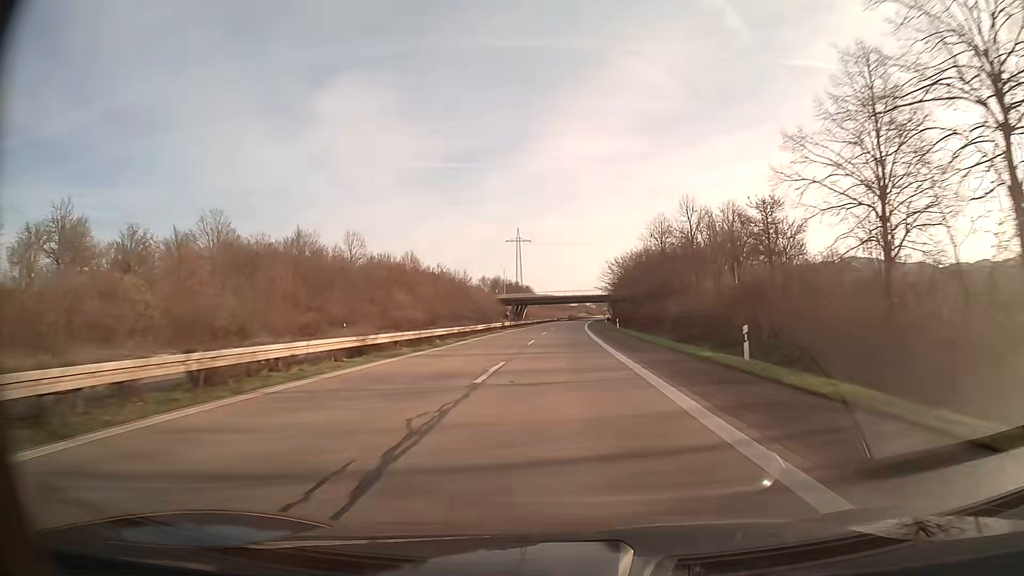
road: trunk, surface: asphalt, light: Day
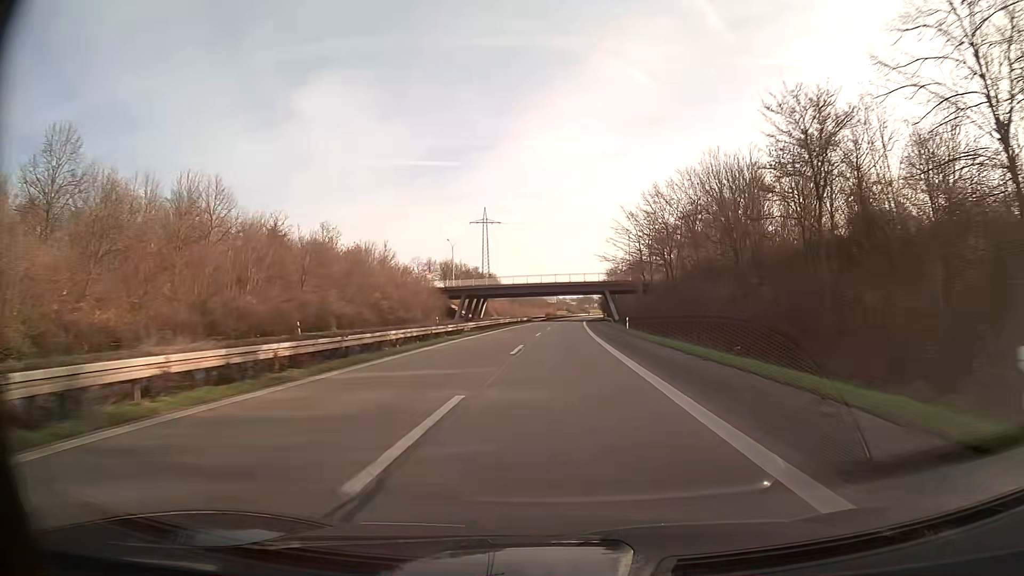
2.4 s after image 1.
(+1.1, +62.6) m; +2°
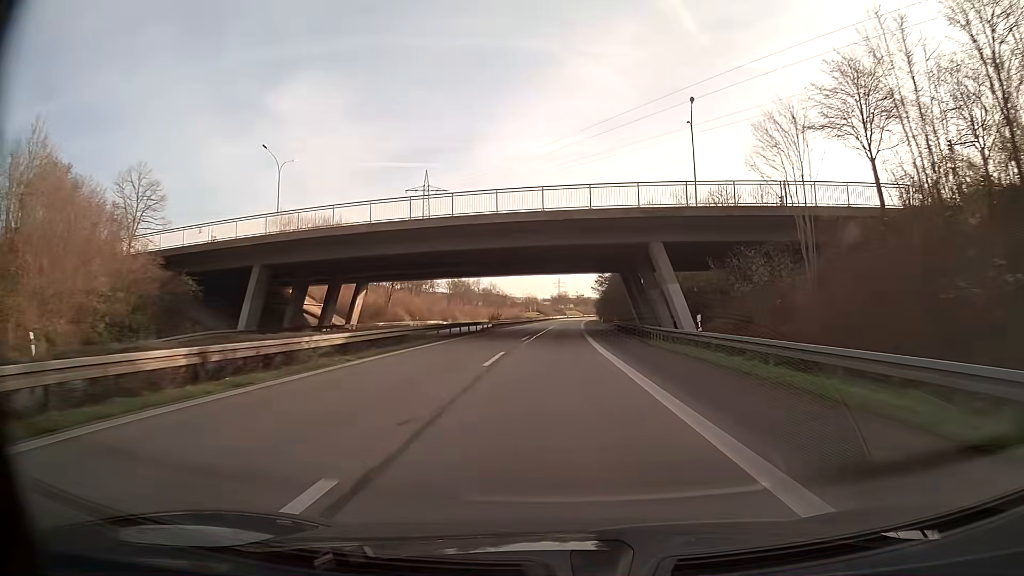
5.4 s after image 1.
(+1.7, +78.2) m; +2°
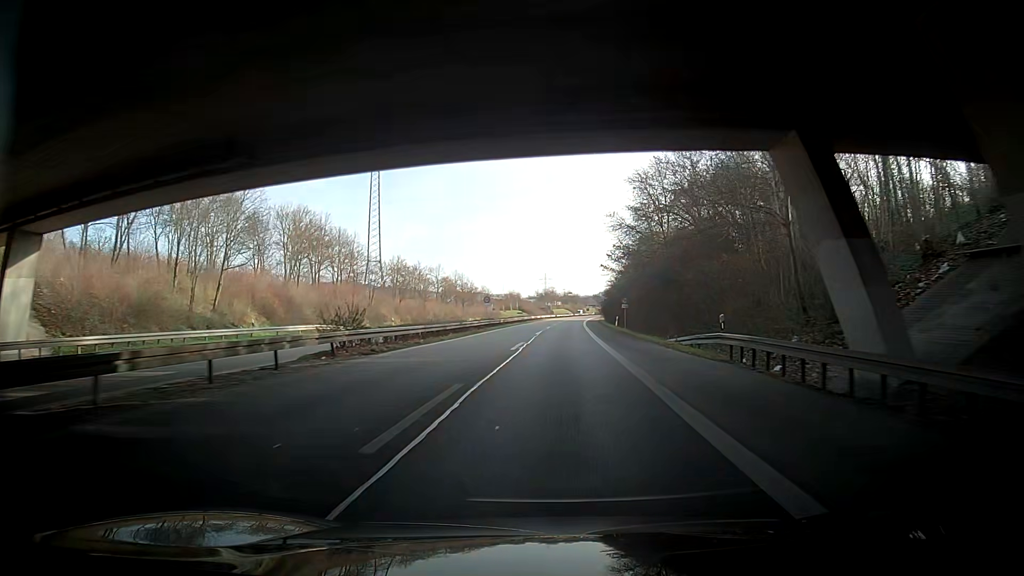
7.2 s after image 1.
(+0.5, +46.9) m; +1°
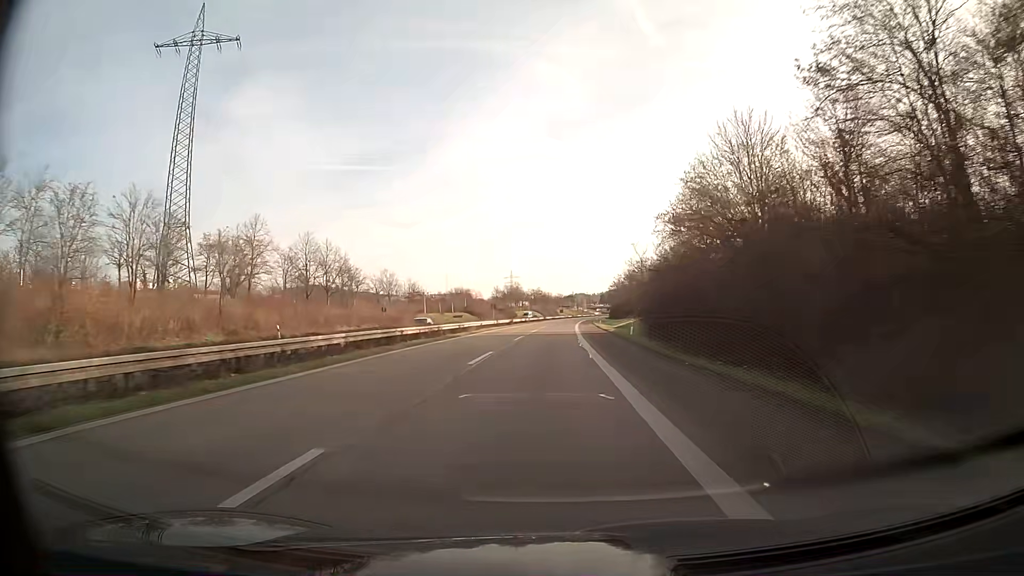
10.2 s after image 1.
(+1.9, +78.2) m; +3°
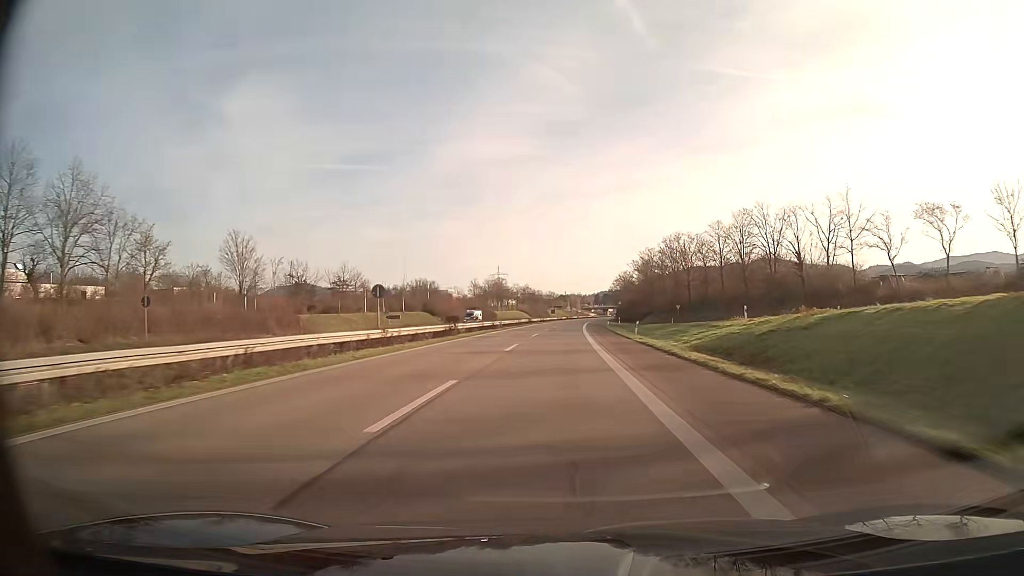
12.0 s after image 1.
(+0.3, +46.9) m; +1°
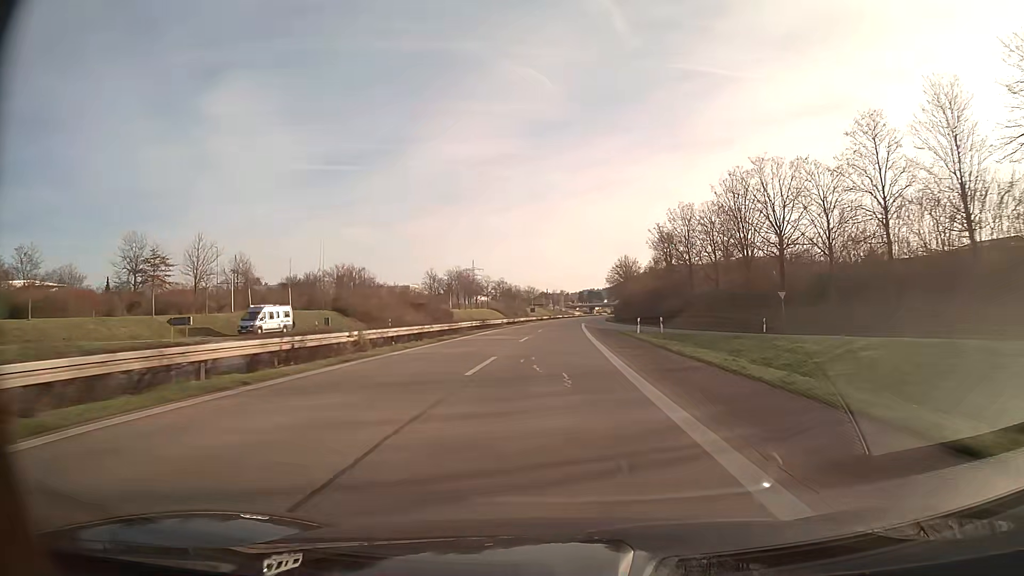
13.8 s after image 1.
(+0.6, +46.8) m; +2°
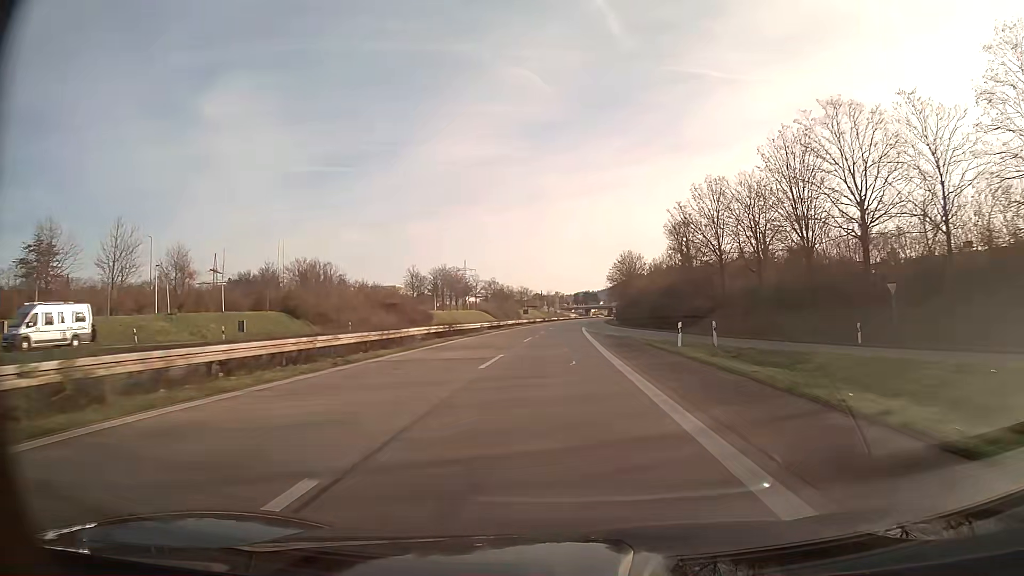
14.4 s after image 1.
(+0.1, +15.6) m; 0°
(0, +10) (0, +20) (0, +30) (0, +40) (+1, +50) (+1, +60) (+1, +70) (+2, +80) (+2, +90) (+3, +100) m
